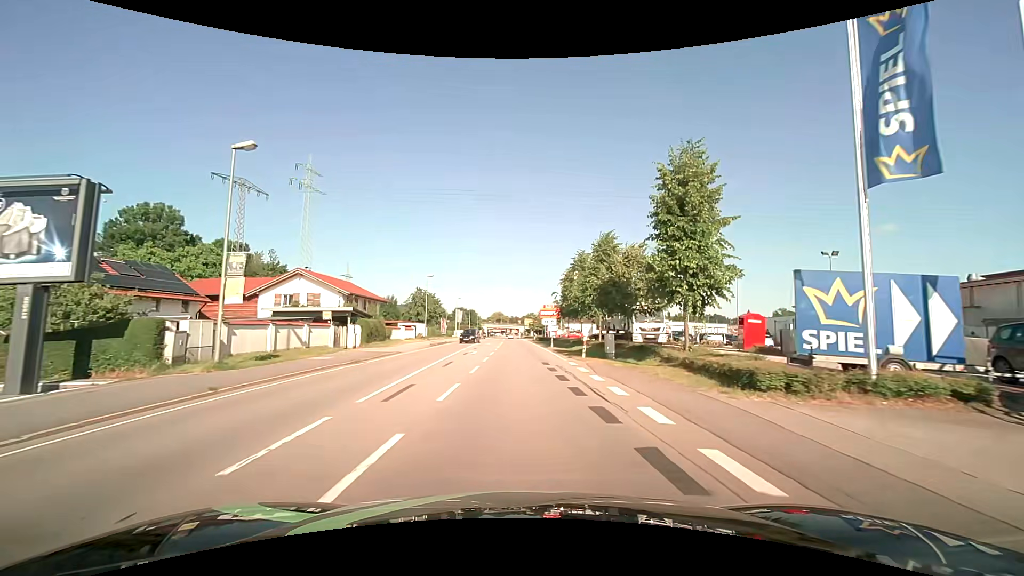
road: primary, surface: asphalt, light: Day
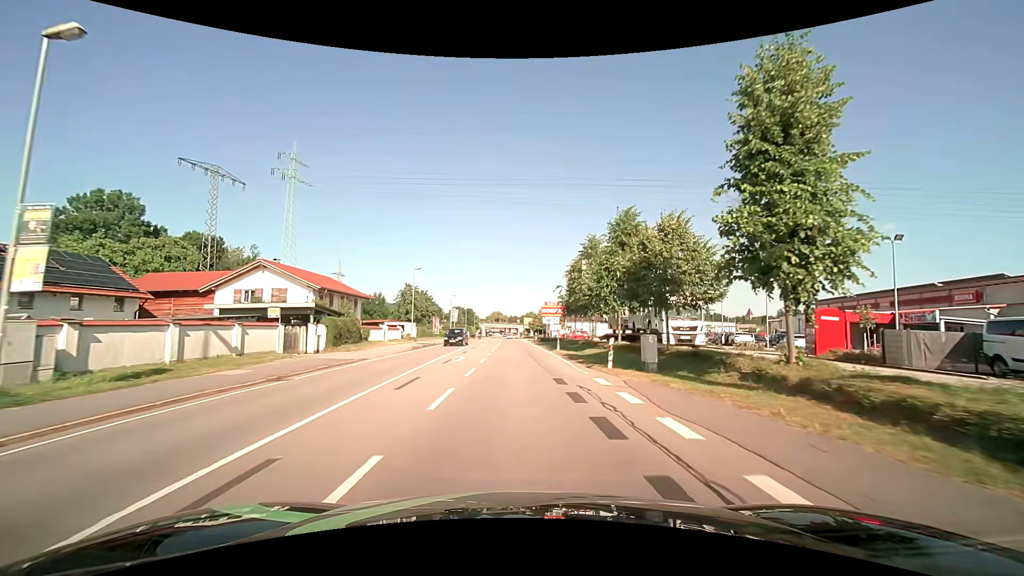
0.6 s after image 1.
(0.0, +7.1) m; 0°
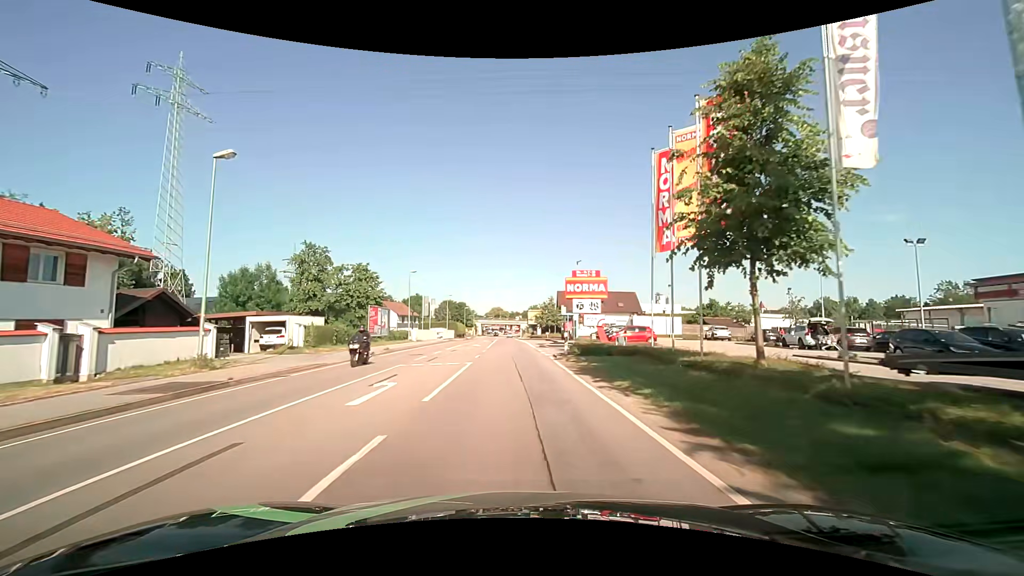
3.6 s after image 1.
(+0.1, +35.0) m; 0°
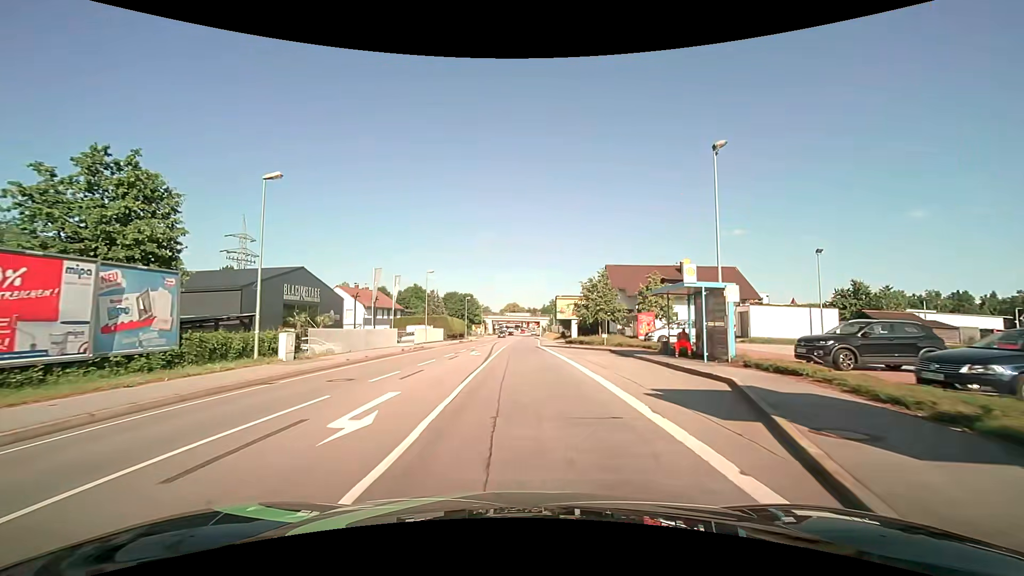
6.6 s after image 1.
(-0.6, +34.7) m; -2°
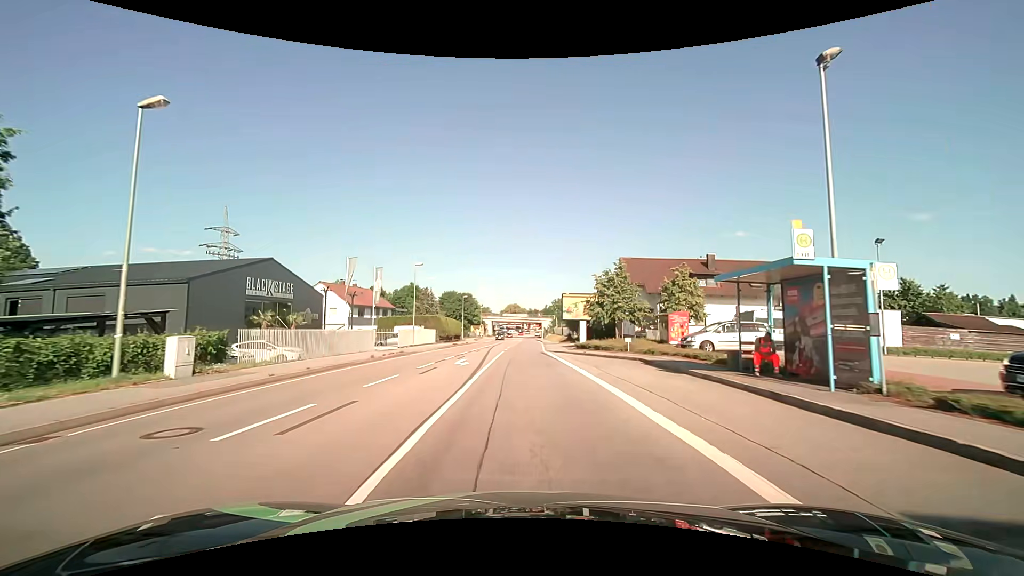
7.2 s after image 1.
(-0.1, +7.0) m; -1°
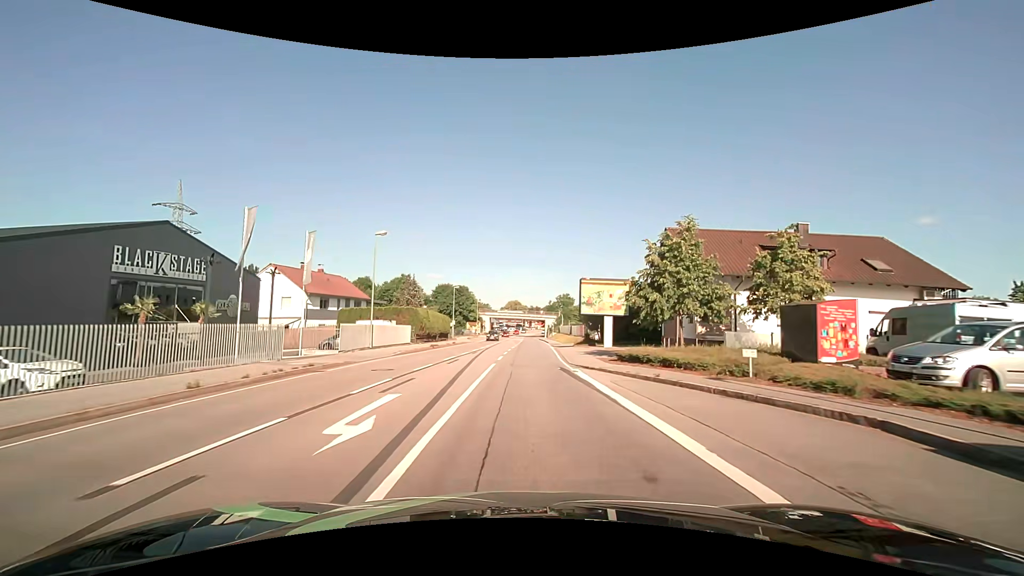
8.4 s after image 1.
(0.0, +14.2) m; 0°
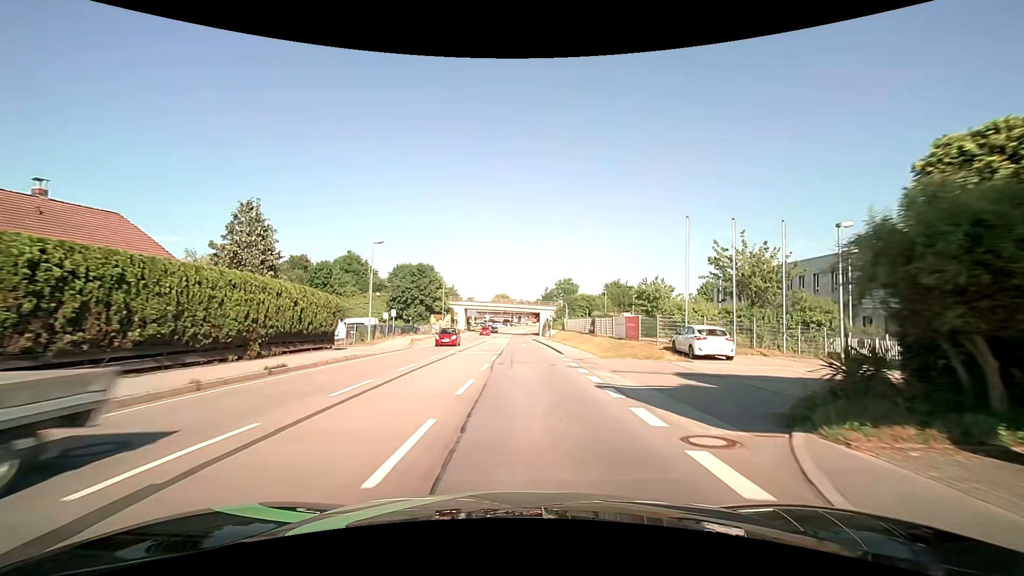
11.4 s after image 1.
(+0.8, +36.3) m; +1°
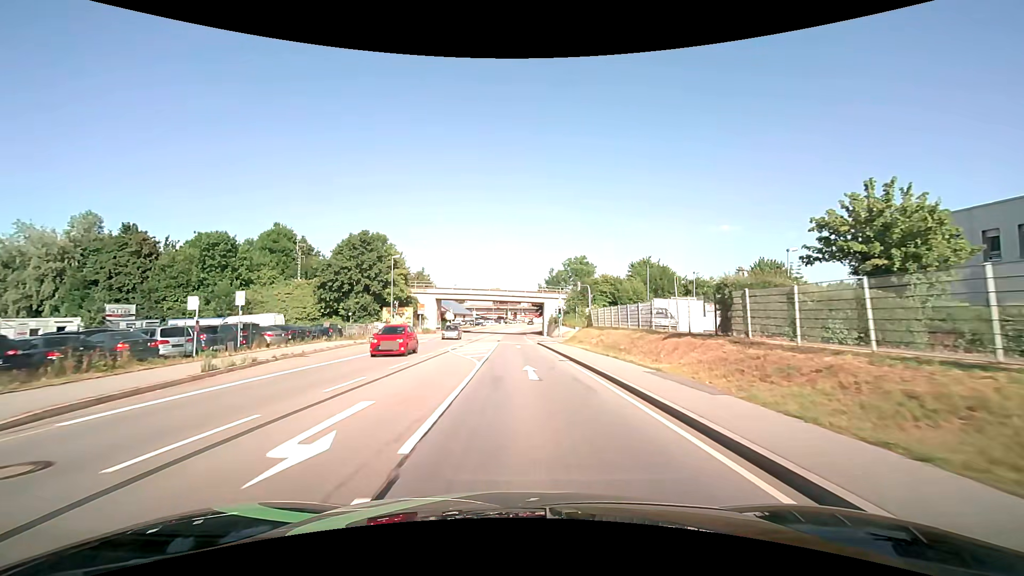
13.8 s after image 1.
(+0.2, +29.9) m; 0°
(0, +10) (0, +20) (0, +30) (0, +40) (0, +50) (0, +60) (0, +70) (0, +80) (0, +90) (+1, +100) m
